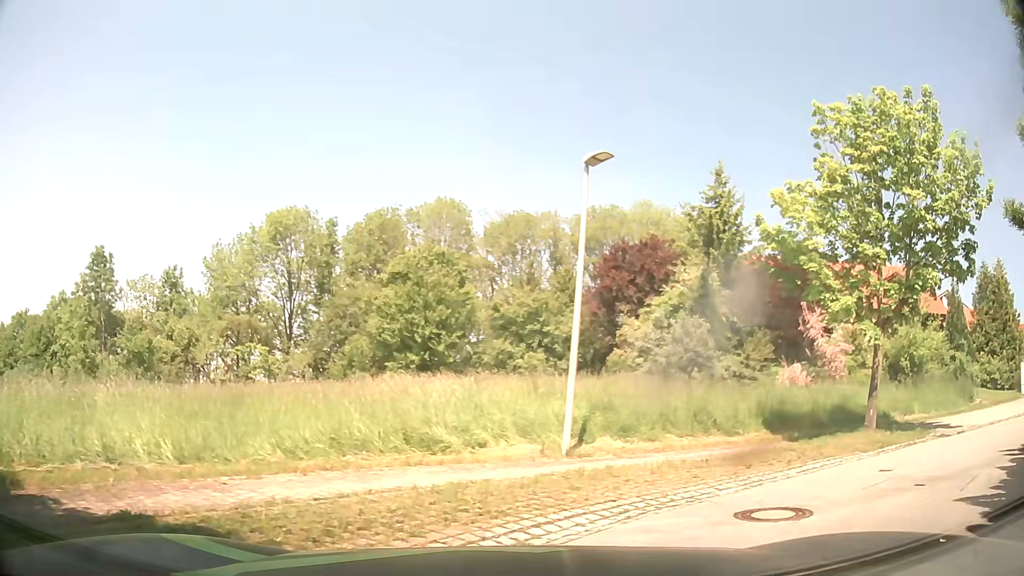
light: Day
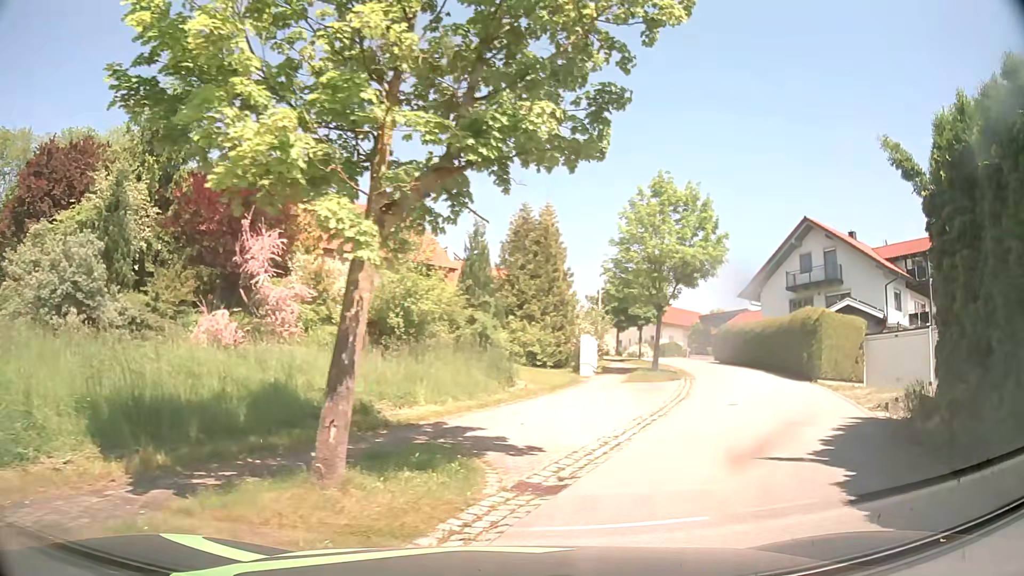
(+3.7, +8.5) m; +47°
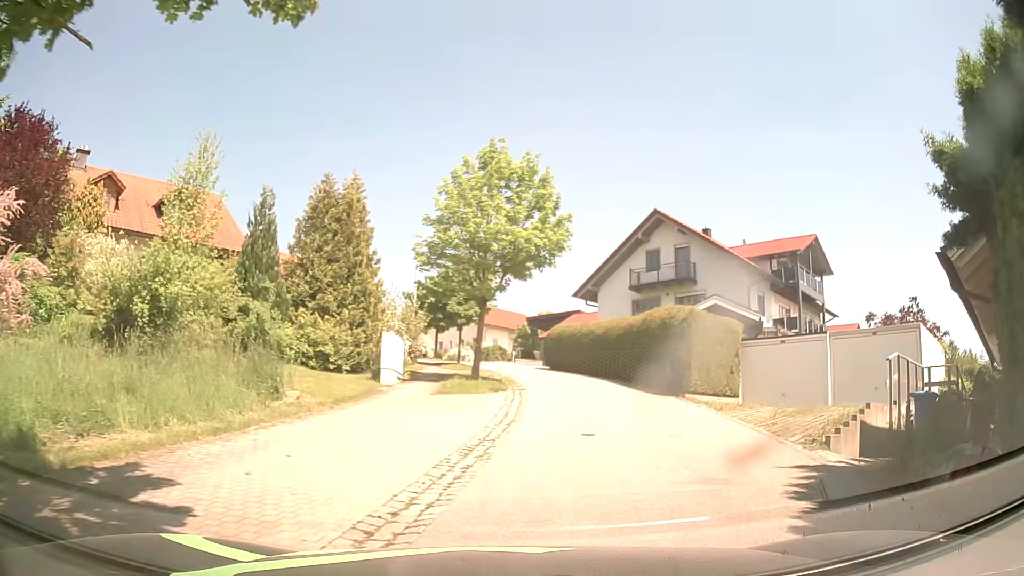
(+0.6, +4.8) m; +15°
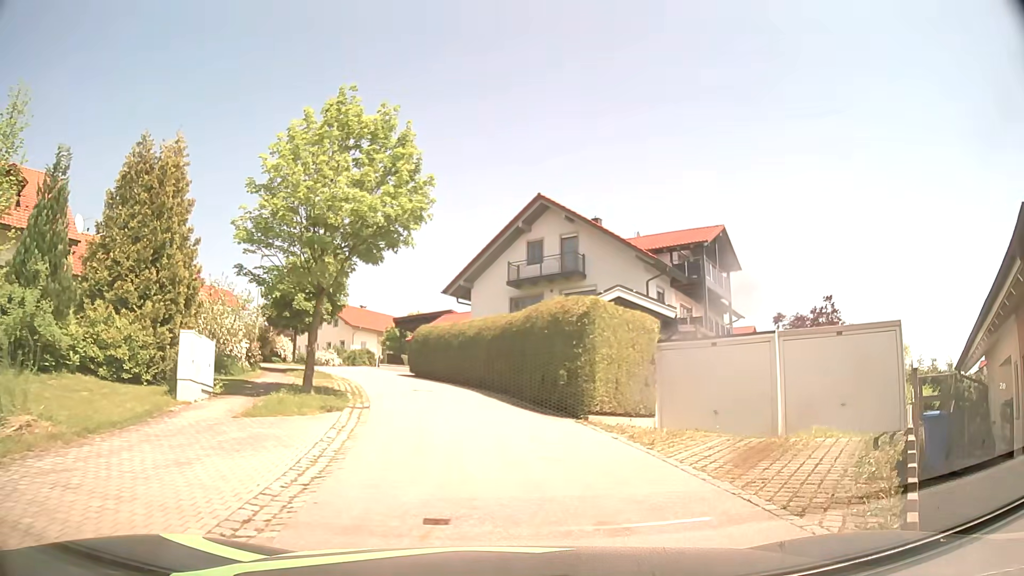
(+0.5, +5.0) m; +10°
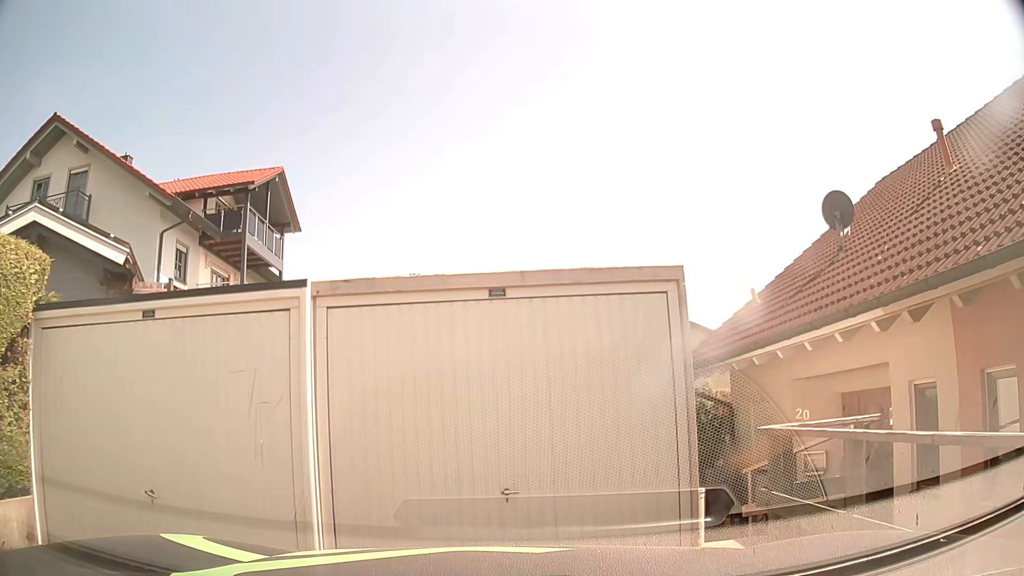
(+3.0, +9.1) m; +36°
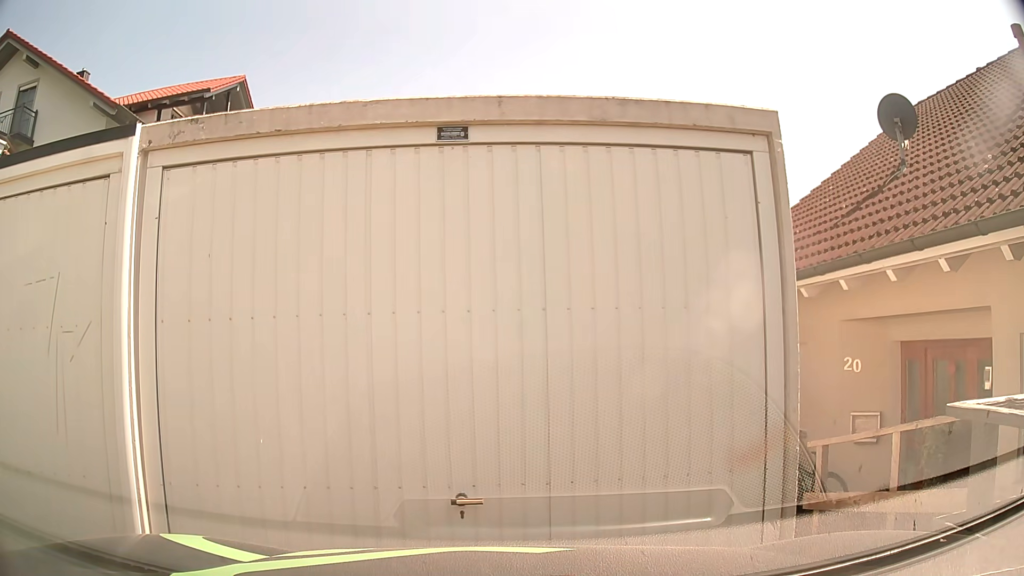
(0.0, +2.1) m; +1°
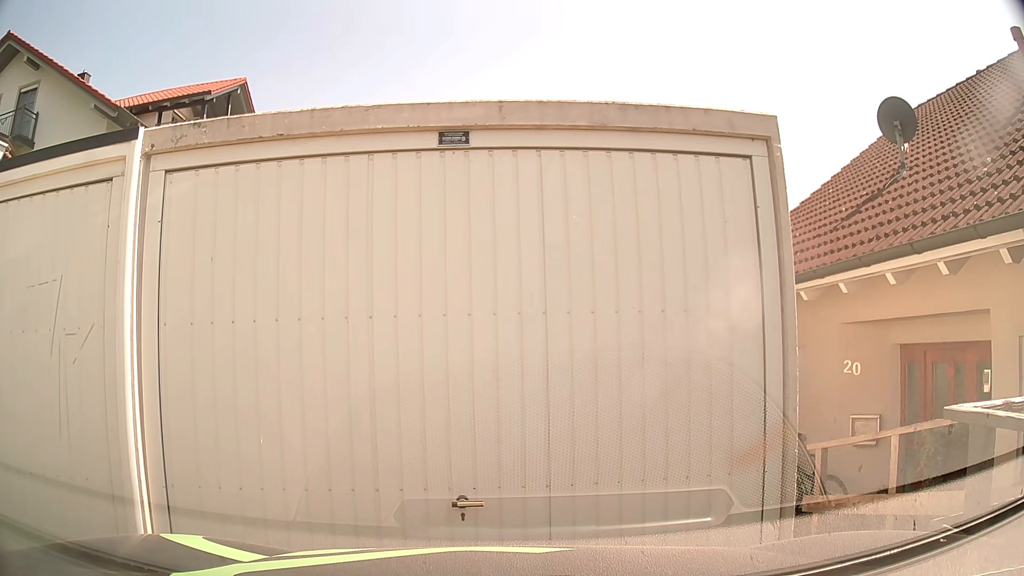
(0.0, +0.1) m; 0°
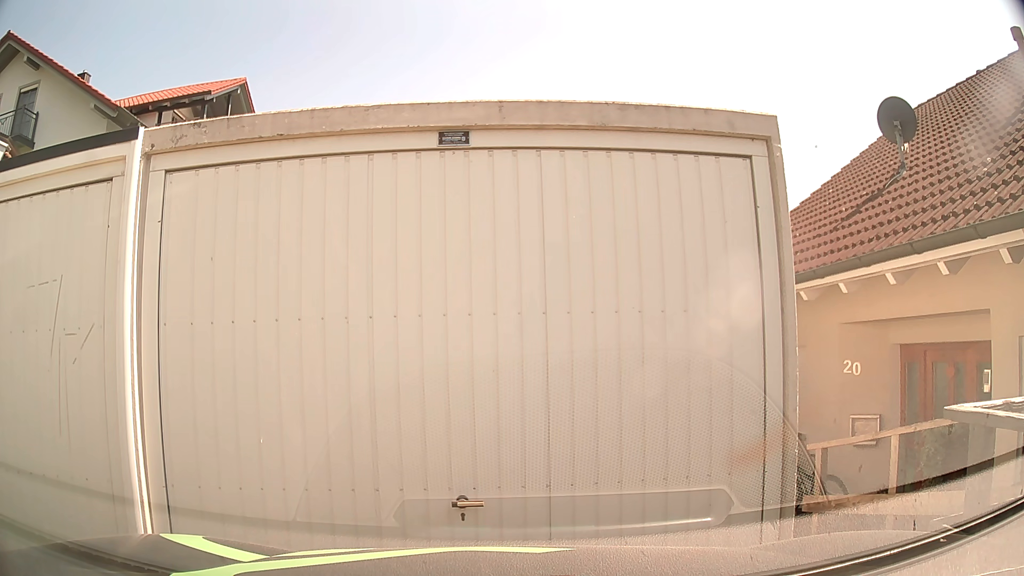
(0.0, 0.0) m; 0°
